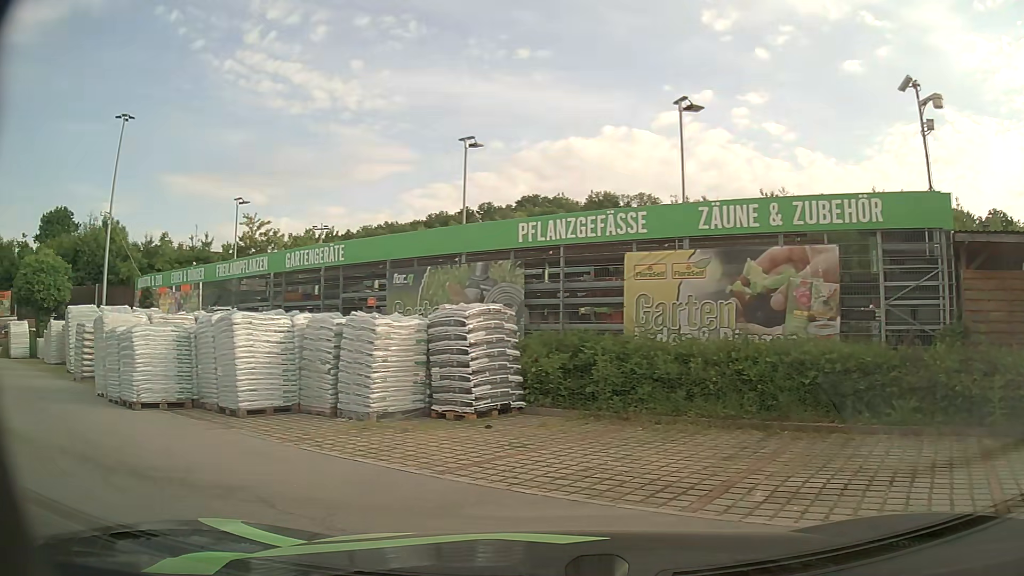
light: Day
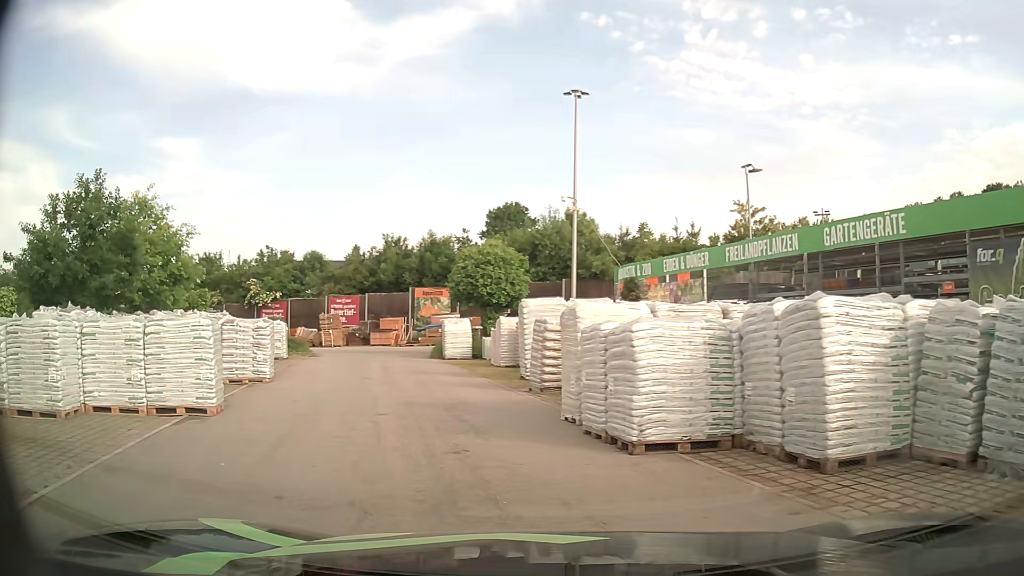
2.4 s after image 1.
(-1.6, +4.3) m; -40°
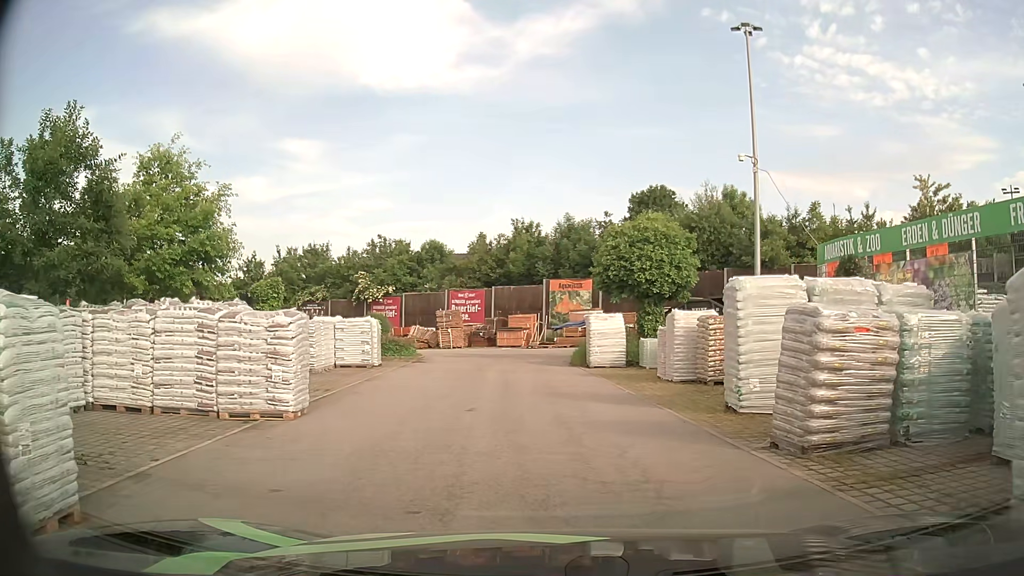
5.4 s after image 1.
(-1.0, +7.3) m; -11°
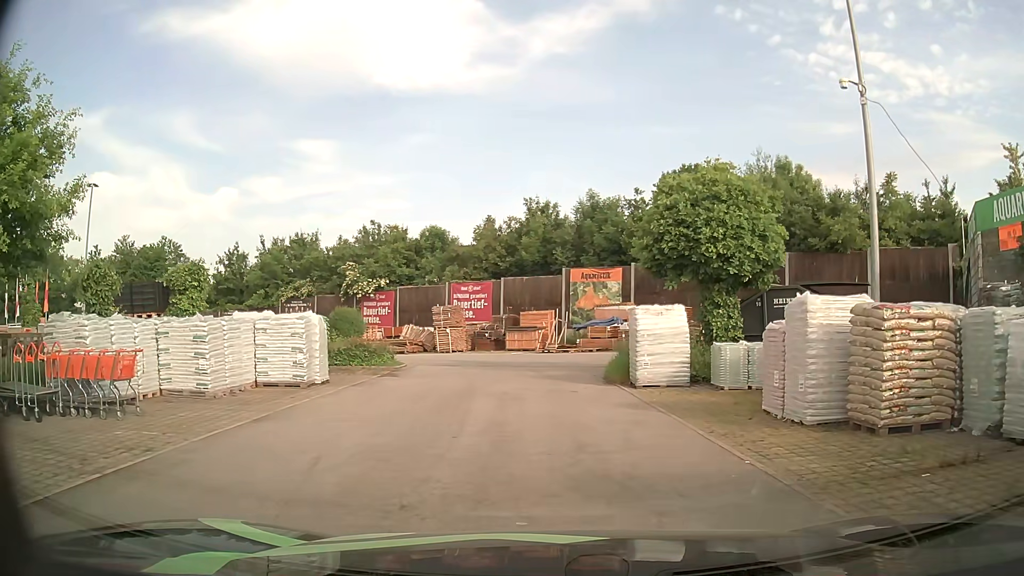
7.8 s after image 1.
(-0.1, +7.7) m; -1°
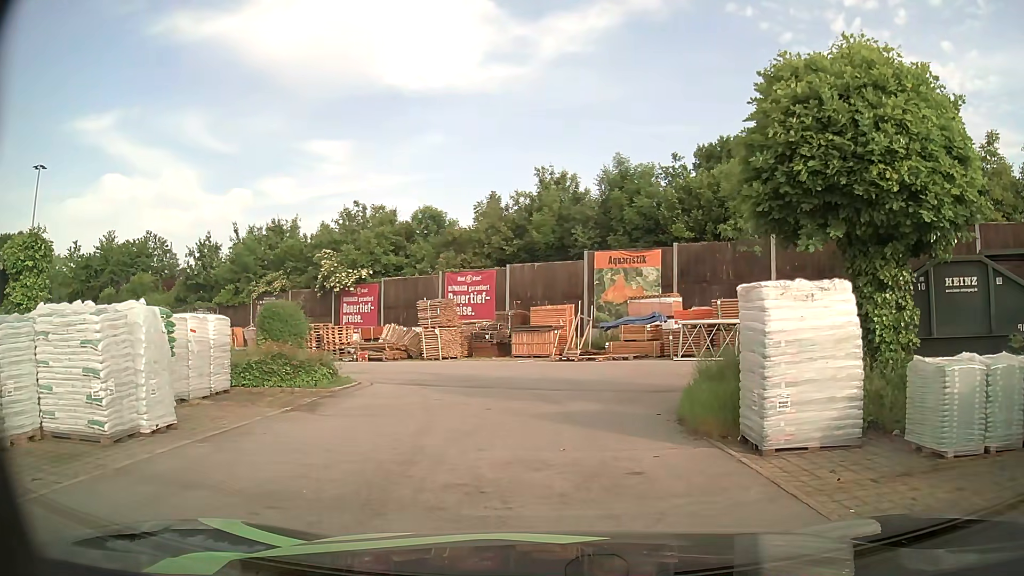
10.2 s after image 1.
(-0.2, +7.9) m; -2°
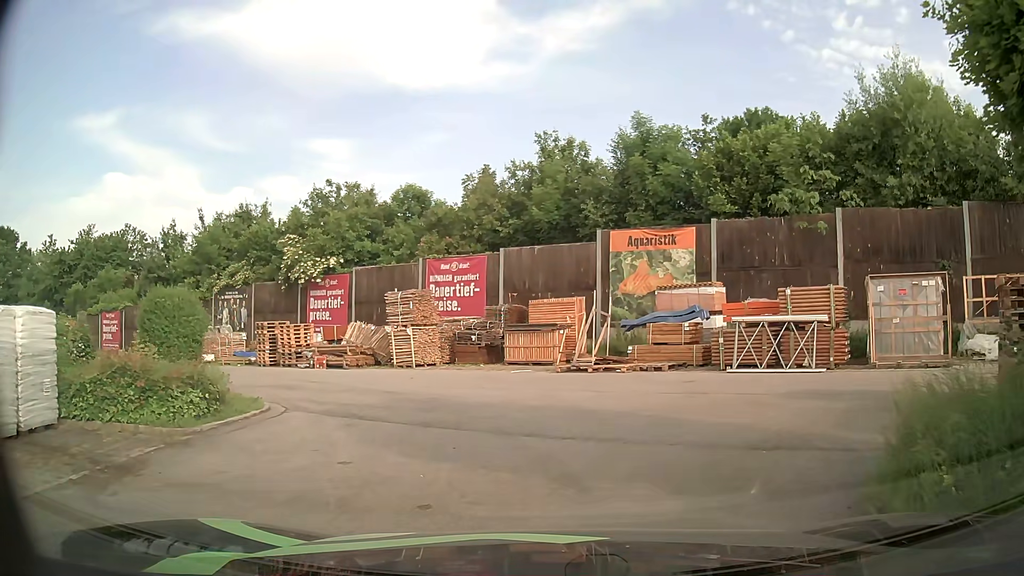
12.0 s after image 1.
(-0.1, +5.9) m; -1°
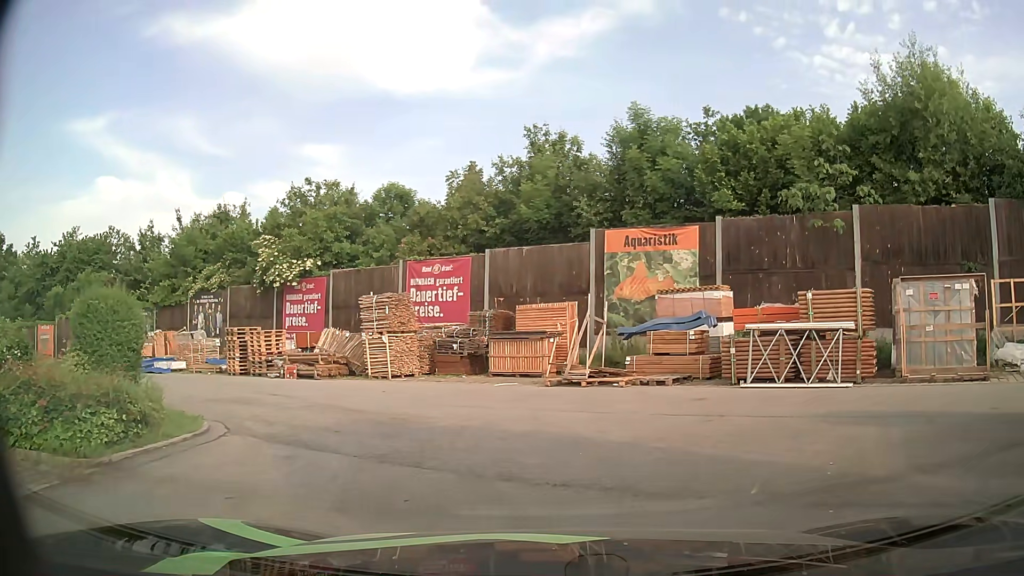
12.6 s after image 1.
(0.0, +1.9) m; +1°
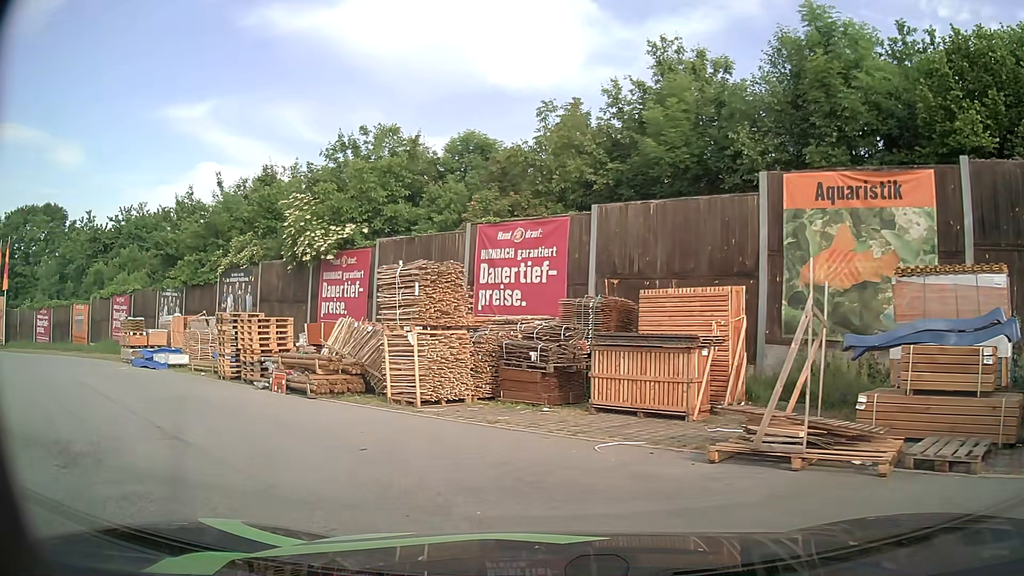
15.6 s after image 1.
(-0.2, +8.1) m; -9°
